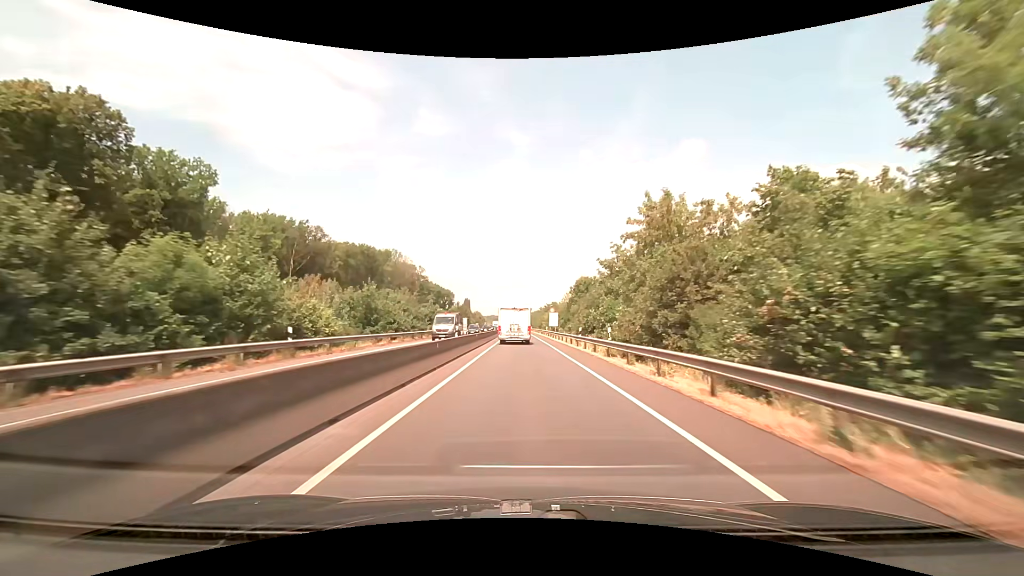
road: trunk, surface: asphalt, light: Day
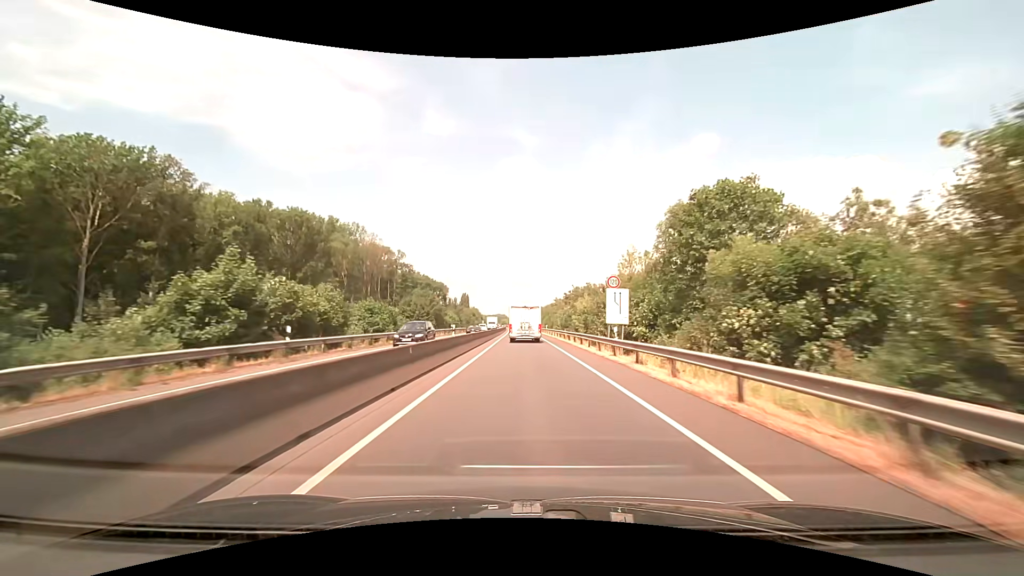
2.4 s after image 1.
(-0.3, +49.3) m; -1°
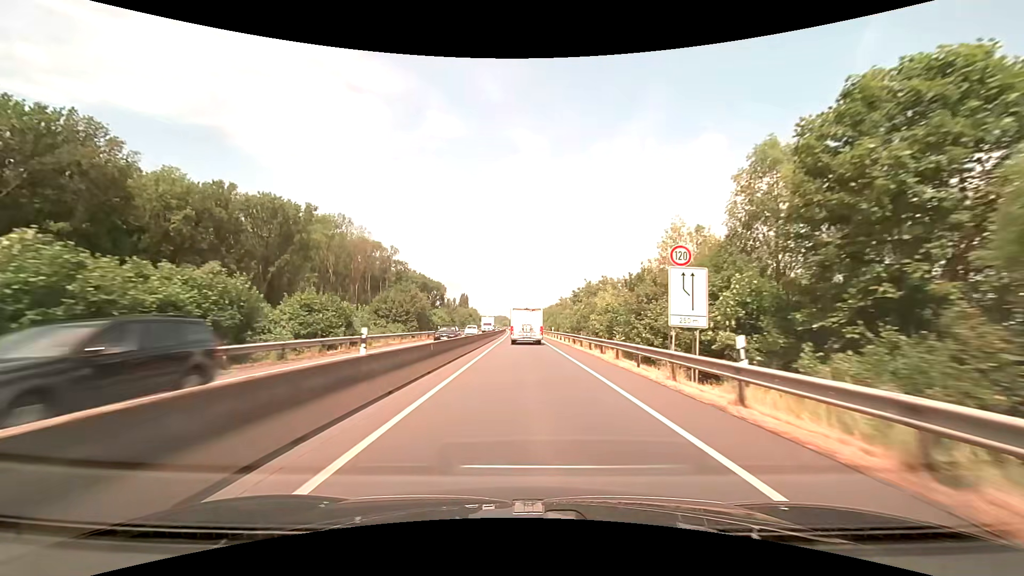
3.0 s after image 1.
(-0.1, +12.2) m; 0°
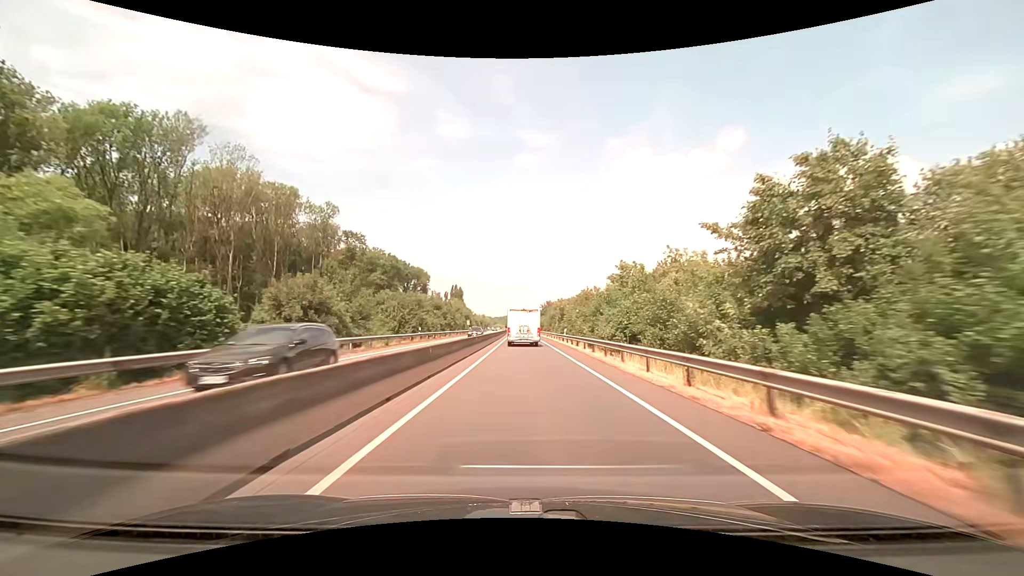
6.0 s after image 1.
(-0.4, +61.1) m; -1°
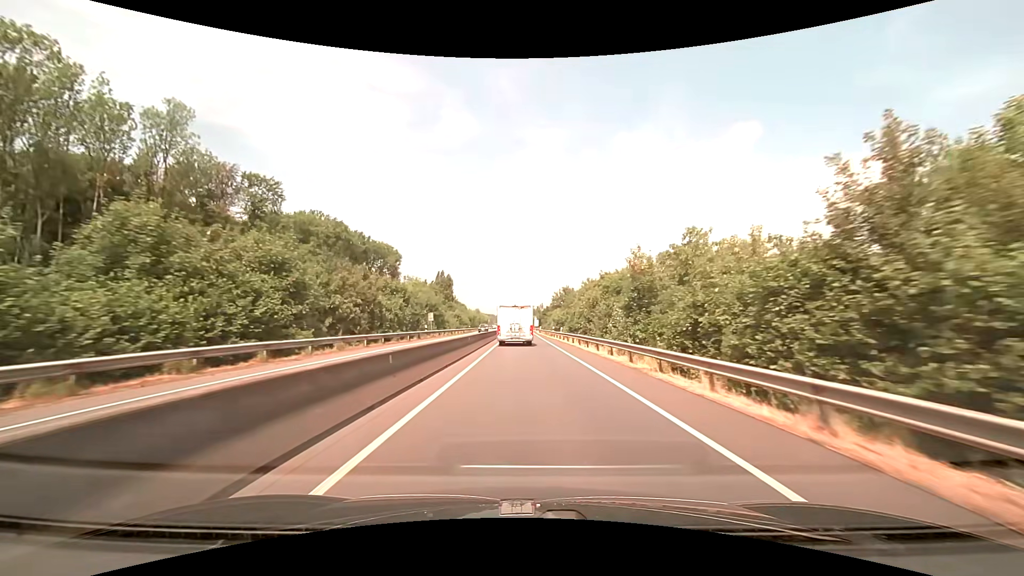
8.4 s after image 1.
(-0.4, +49.5) m; -1°
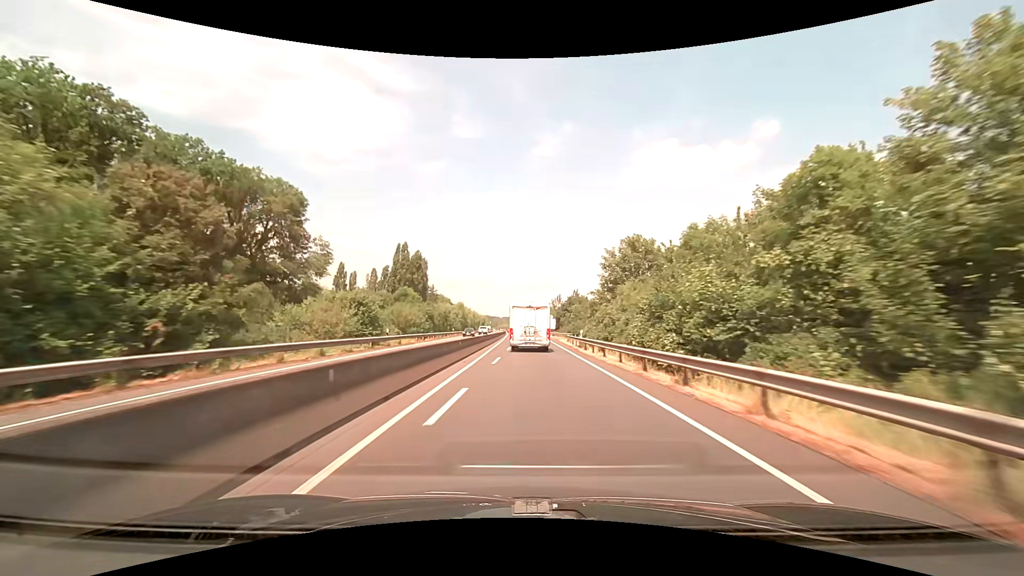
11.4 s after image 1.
(-0.3, +63.1) m; -1°
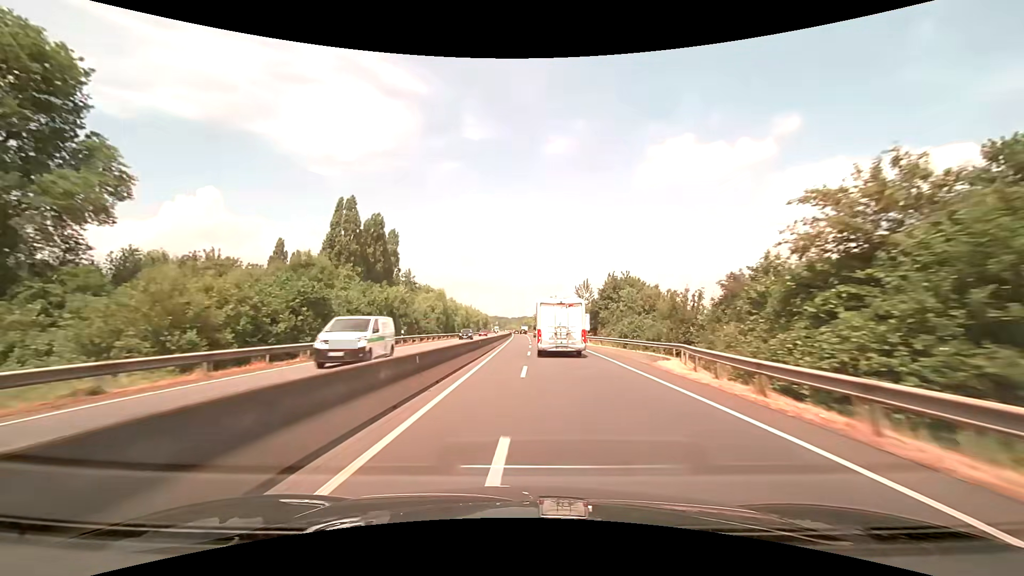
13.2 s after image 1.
(-0.4, +41.4) m; -1°
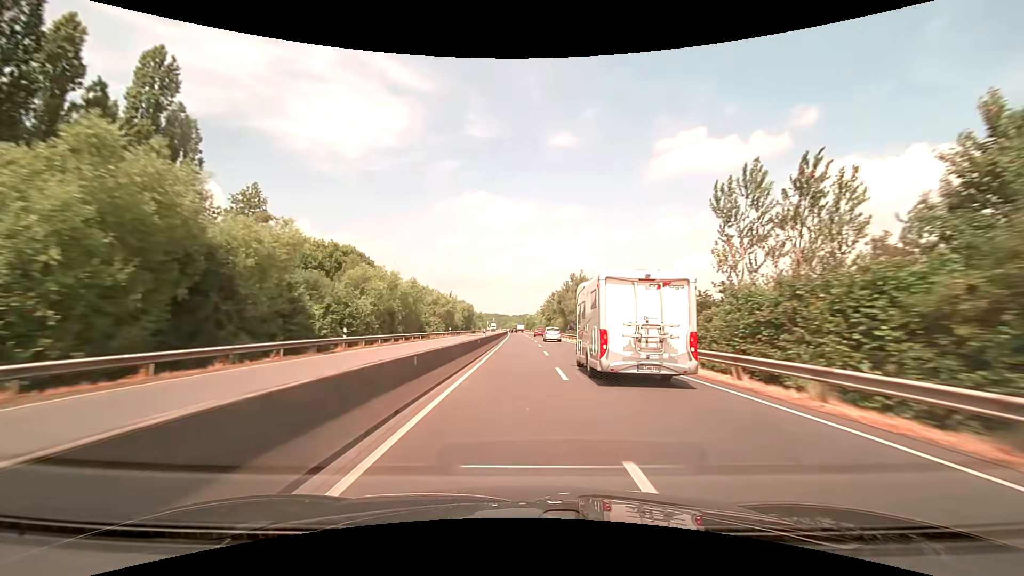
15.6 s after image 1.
(-0.3, +61.7) m; 0°
(0, +10) (0, +20) (0, +30) (0, +40) (0, +50) (0, +60) (-1, +70) (-1, +80) (-1, +90) (-1, +100) m
